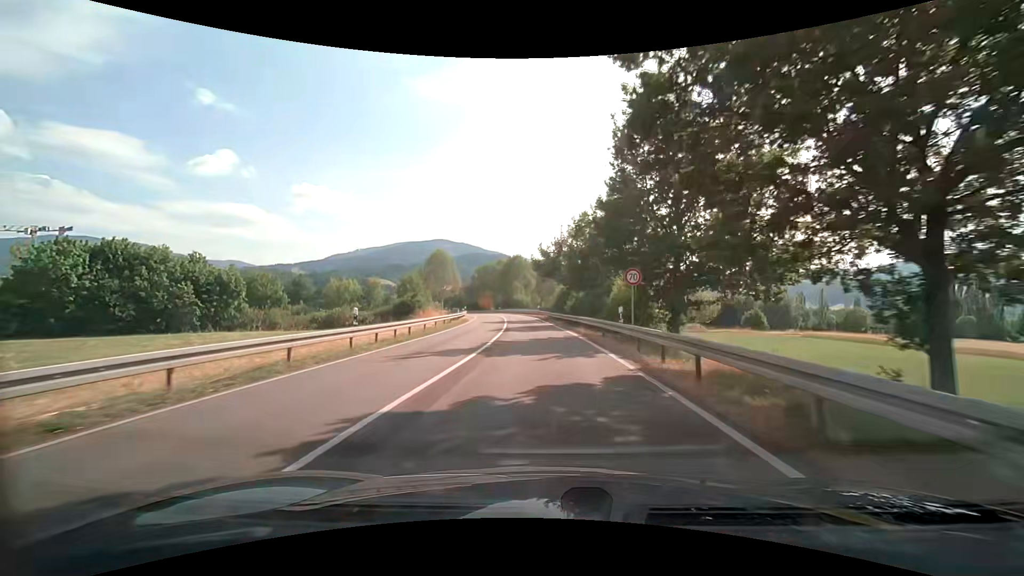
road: secondary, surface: asphalt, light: Day
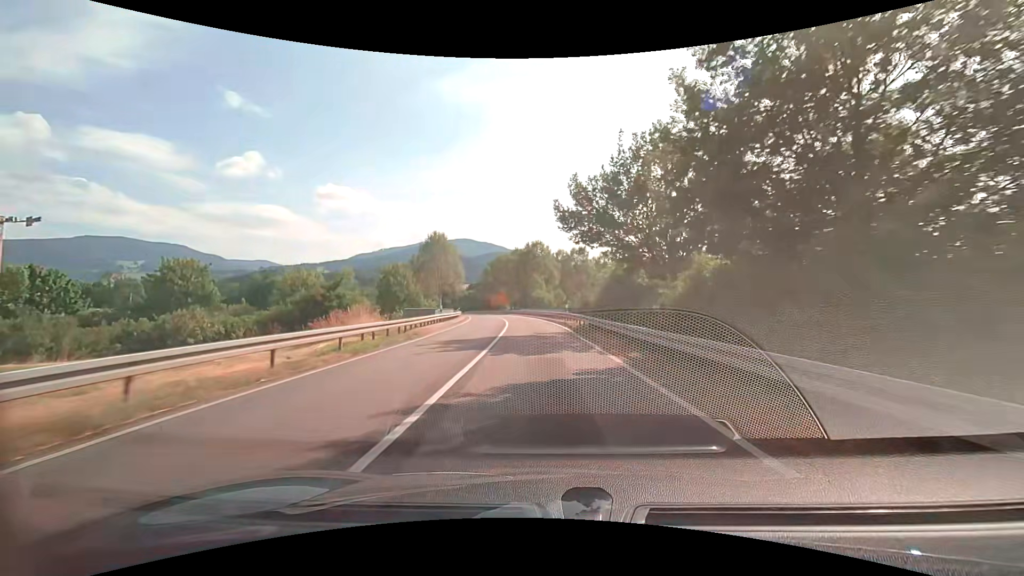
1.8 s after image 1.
(-0.7, +25.5) m; -3°
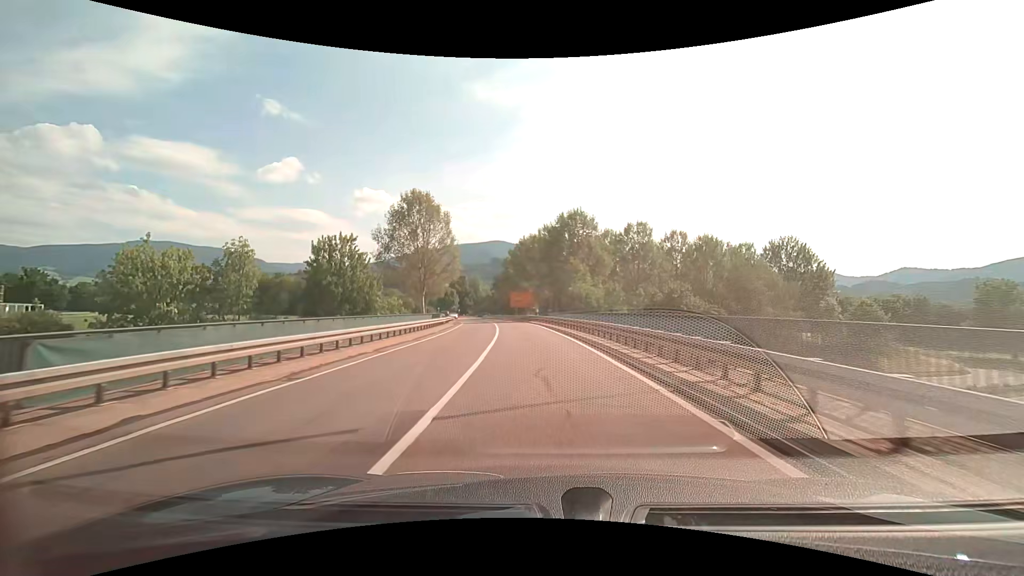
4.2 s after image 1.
(-1.0, +33.8) m; -4°
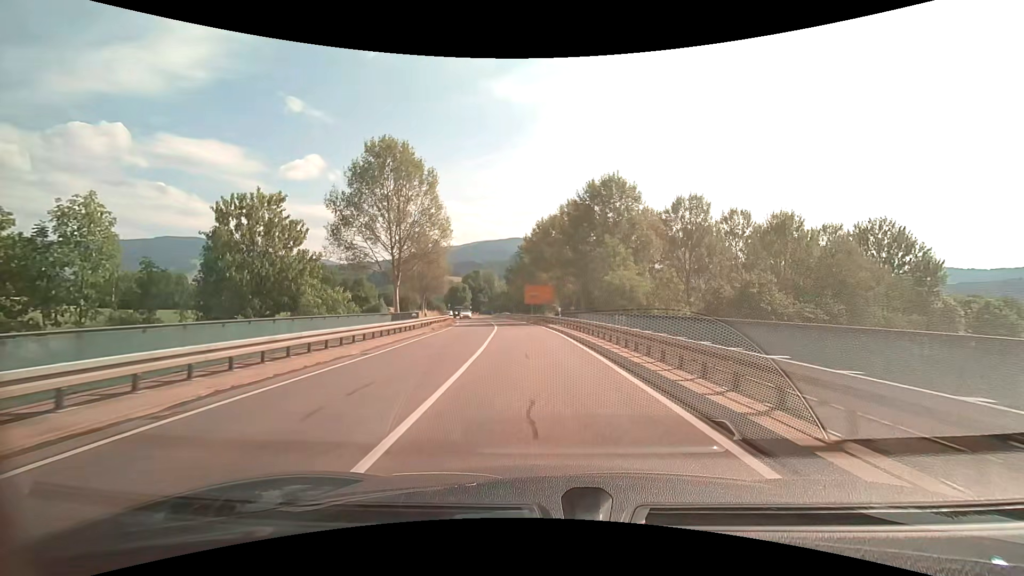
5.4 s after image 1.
(-0.4, +16.7) m; -3°
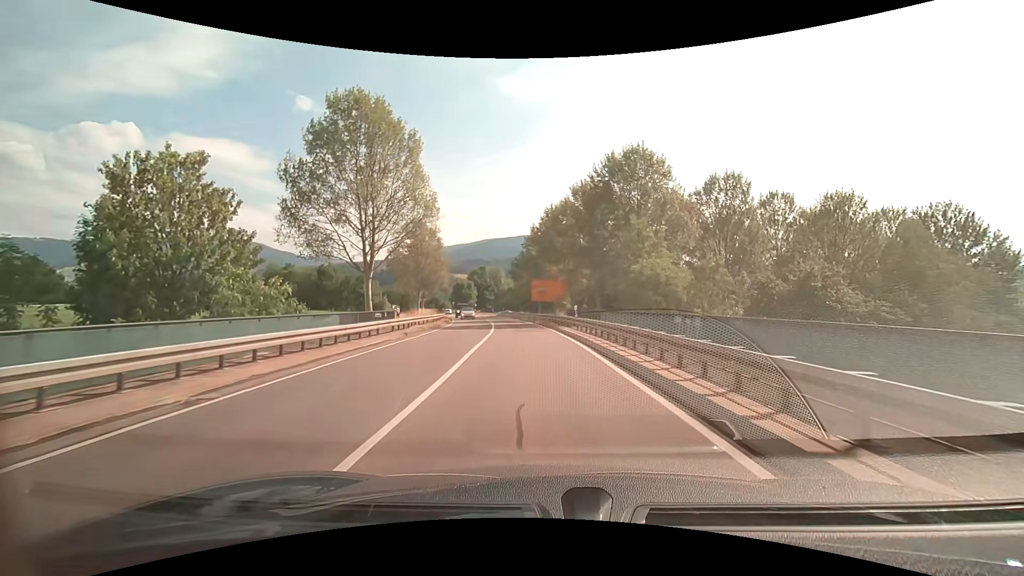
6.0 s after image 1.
(-0.1, +8.3) m; -1°
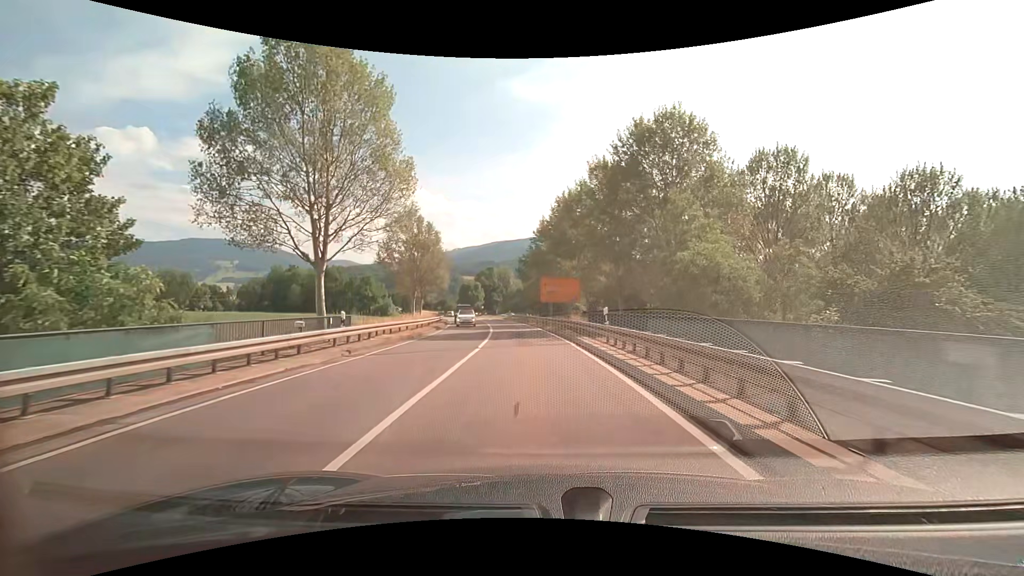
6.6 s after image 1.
(-0.1, +8.3) m; -2°
